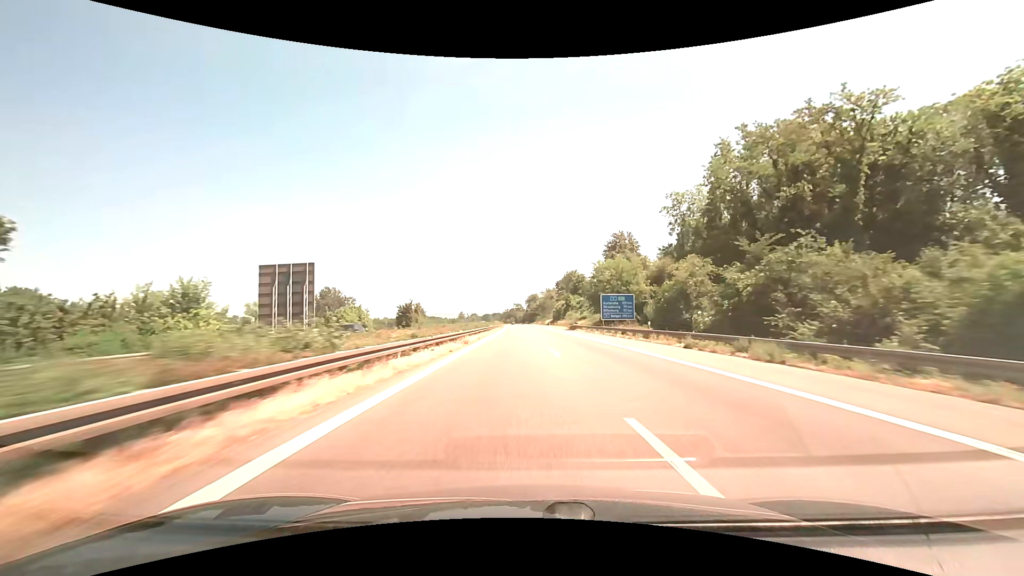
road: motorway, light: Day
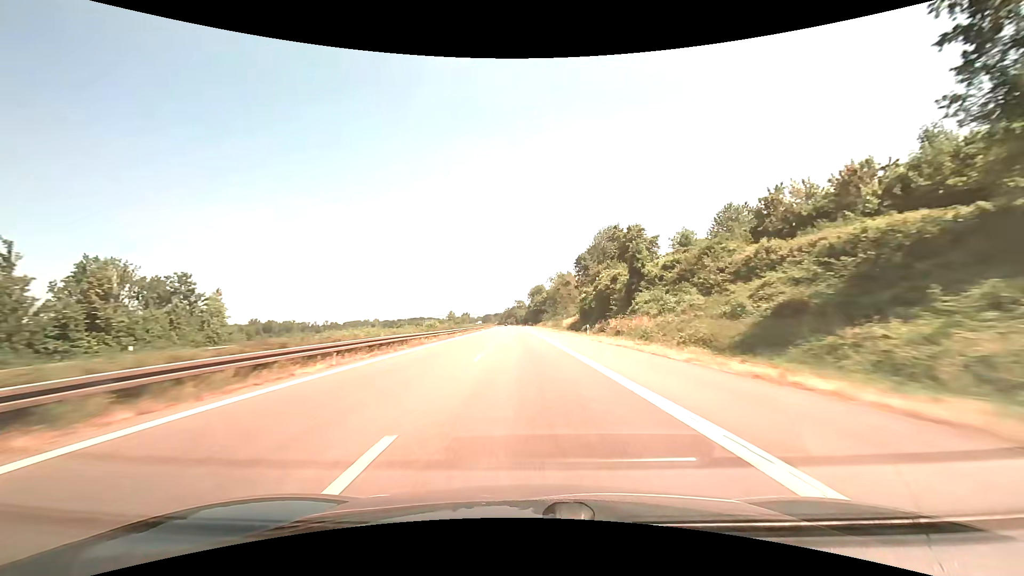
(+1.2, +91.4) m; 0°
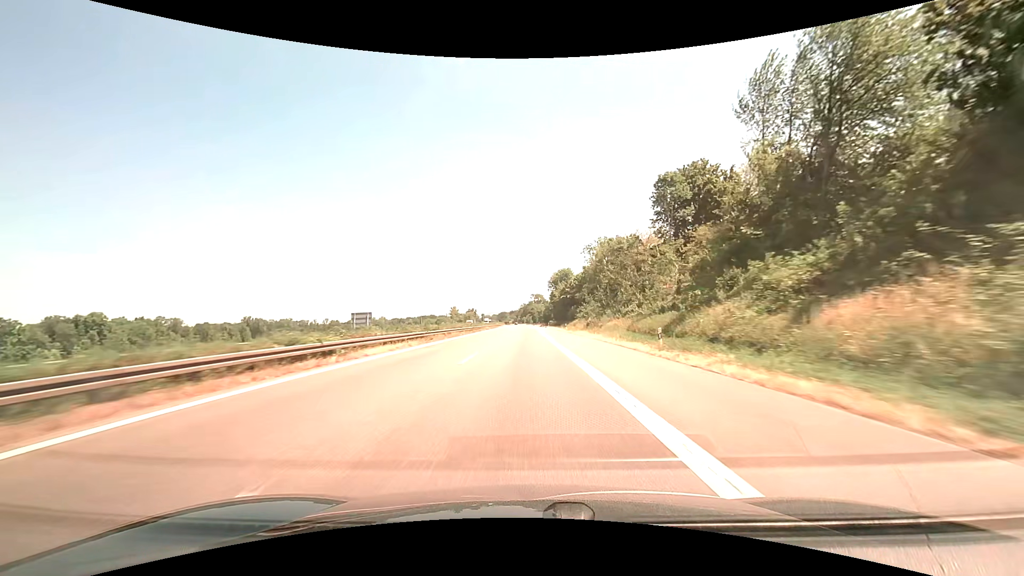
(-1.4, +73.9) m; -2°
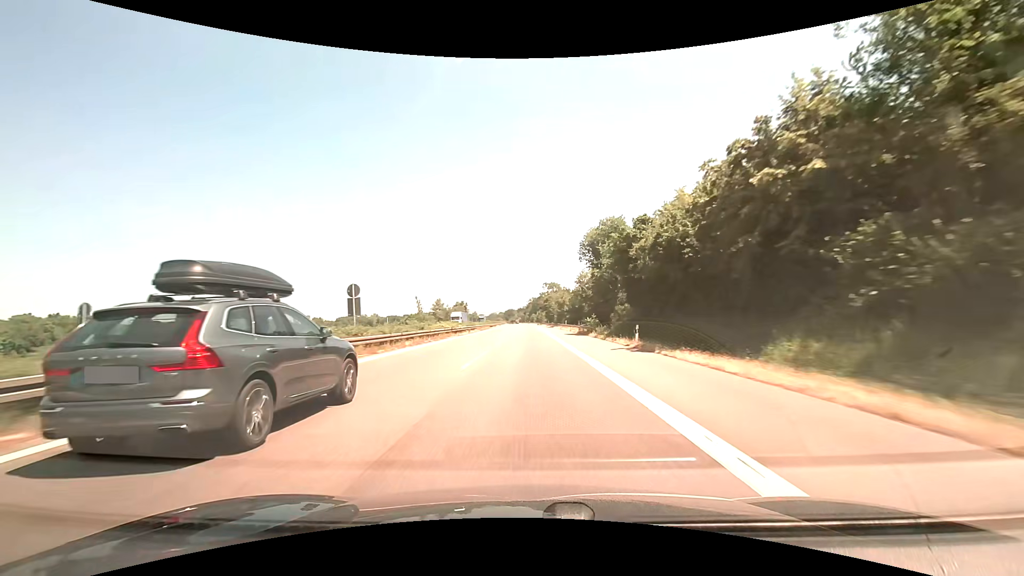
(-0.9, +92.1) m; -1°
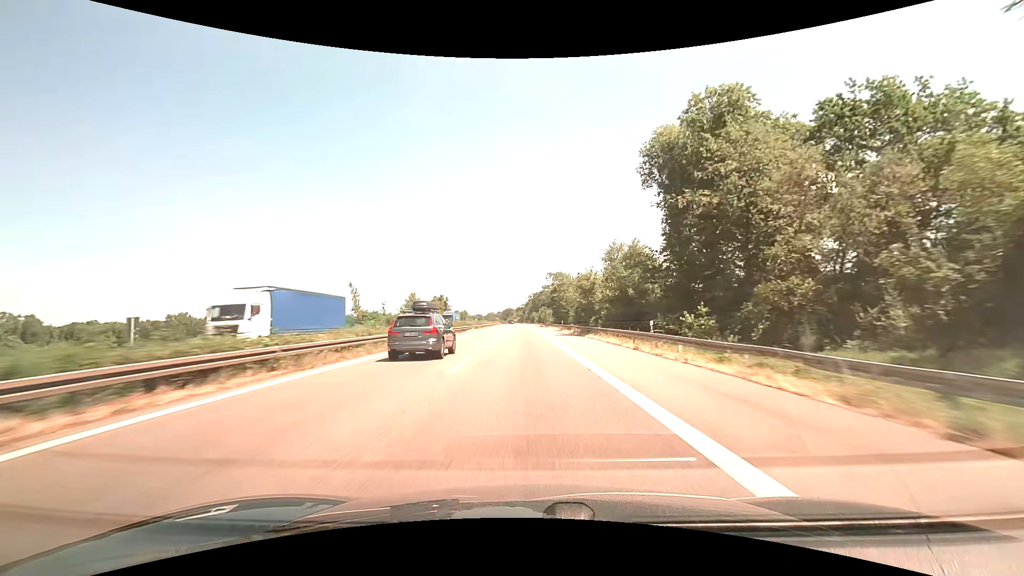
(+0.1, +54.9) m; 0°
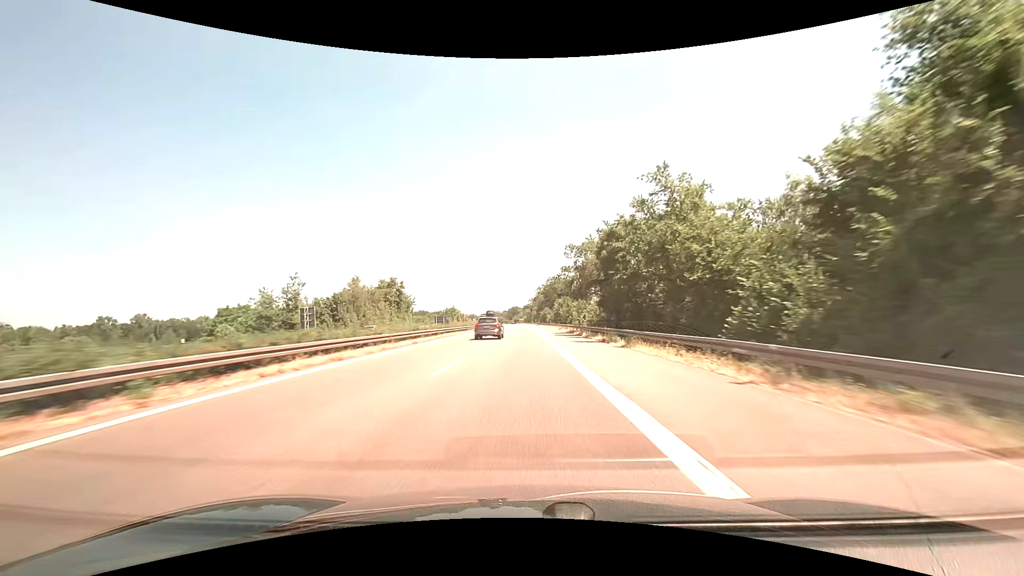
(-0.4, +72.8) m; -1°
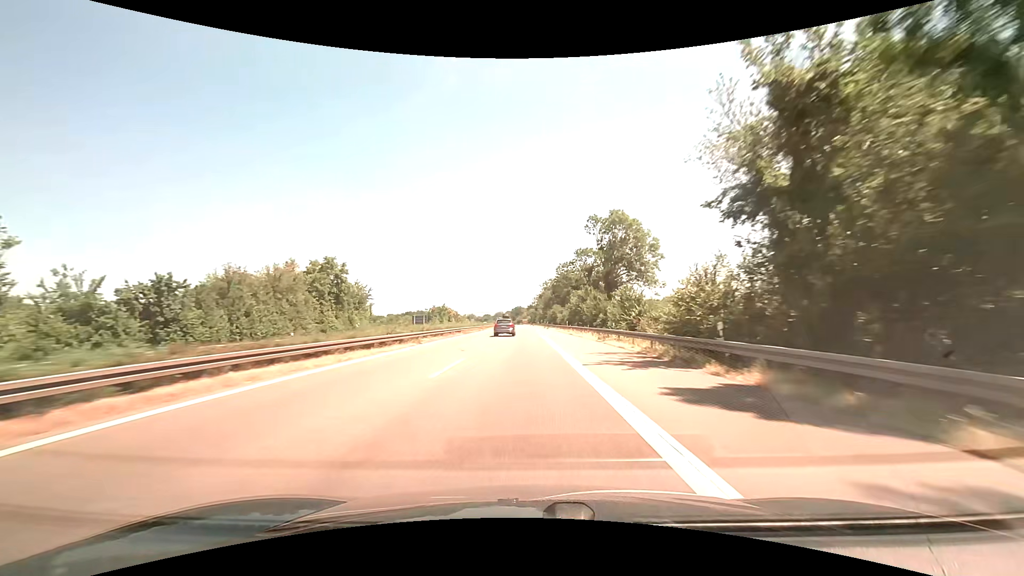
(-0.2, +36.3) m; 0°
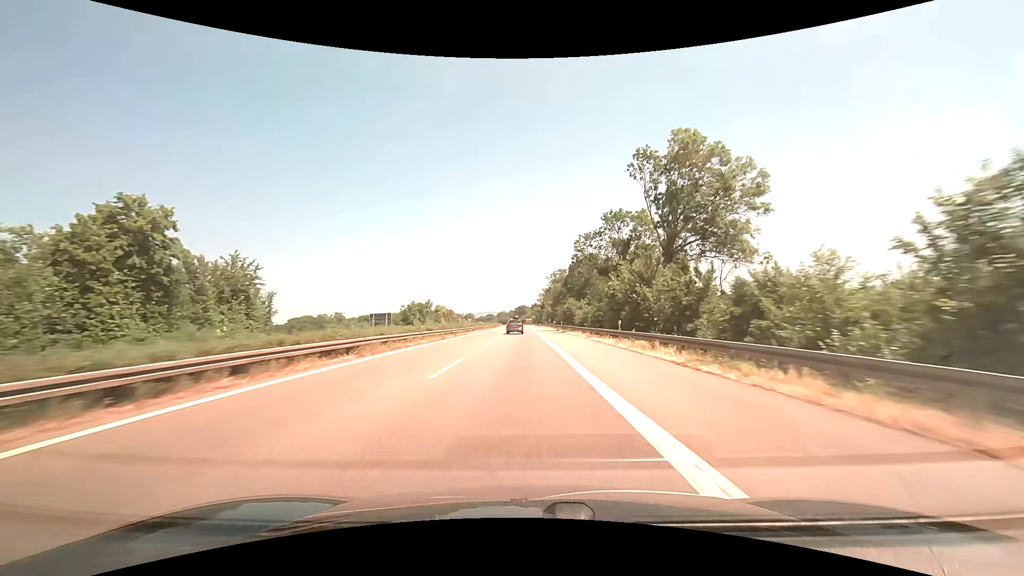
(-0.2, +36.3) m; -1°
(0, +10) (0, +20) (0, +30) (0, +40) (0, +50) (-1, +60) (-1, +70) (-1, +80) (-1, +90) (-2, +100) m
